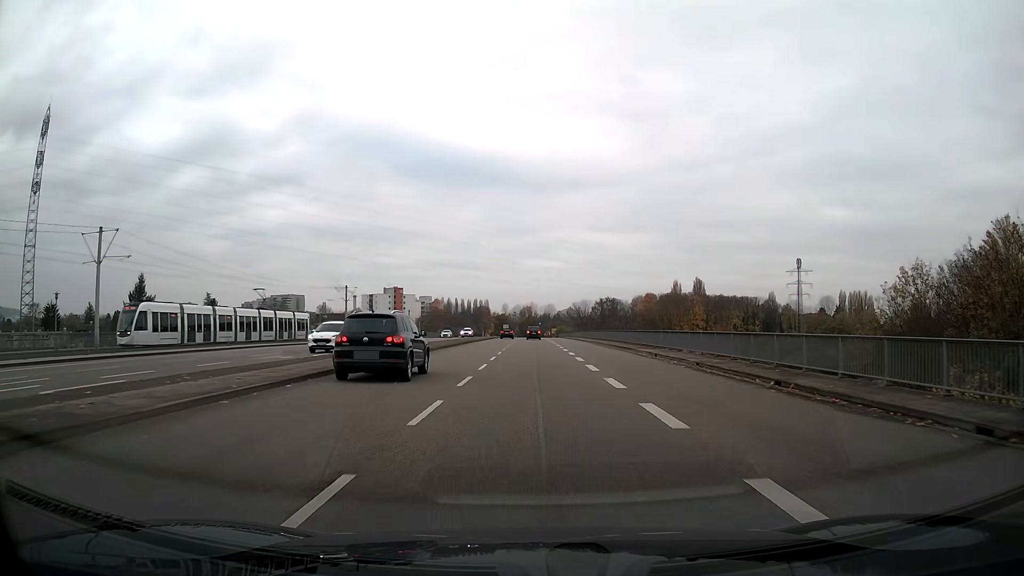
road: secondary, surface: asphalt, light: Day
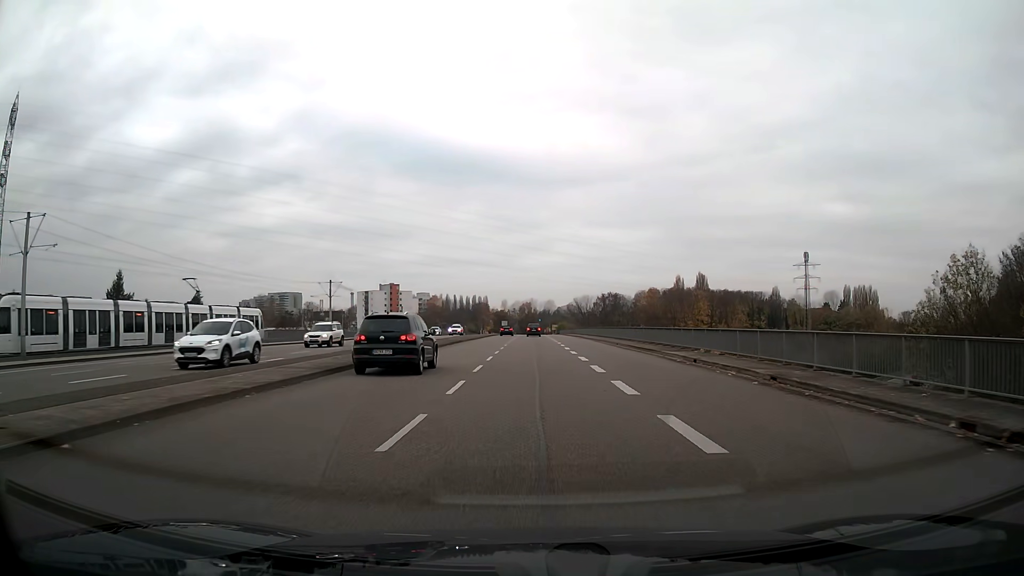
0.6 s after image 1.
(0.0, +7.7) m; 0°
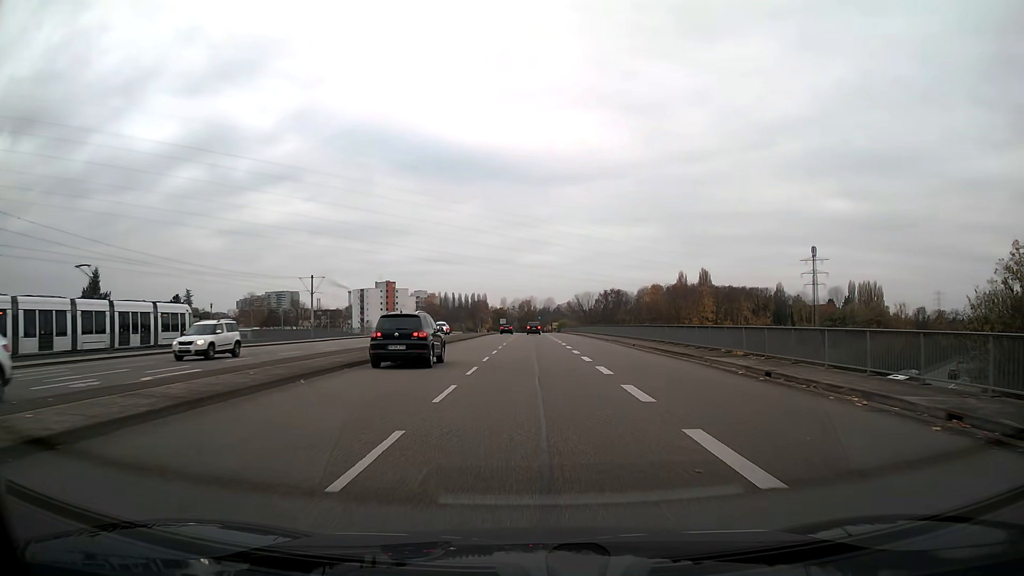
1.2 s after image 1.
(0.0, +7.7) m; 0°
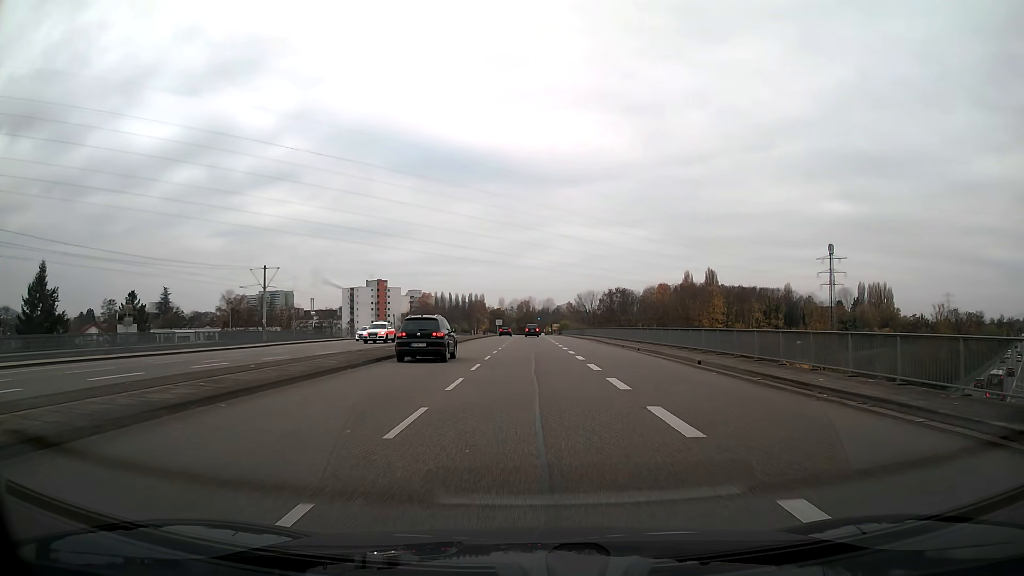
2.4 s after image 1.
(0.0, +15.4) m; 0°
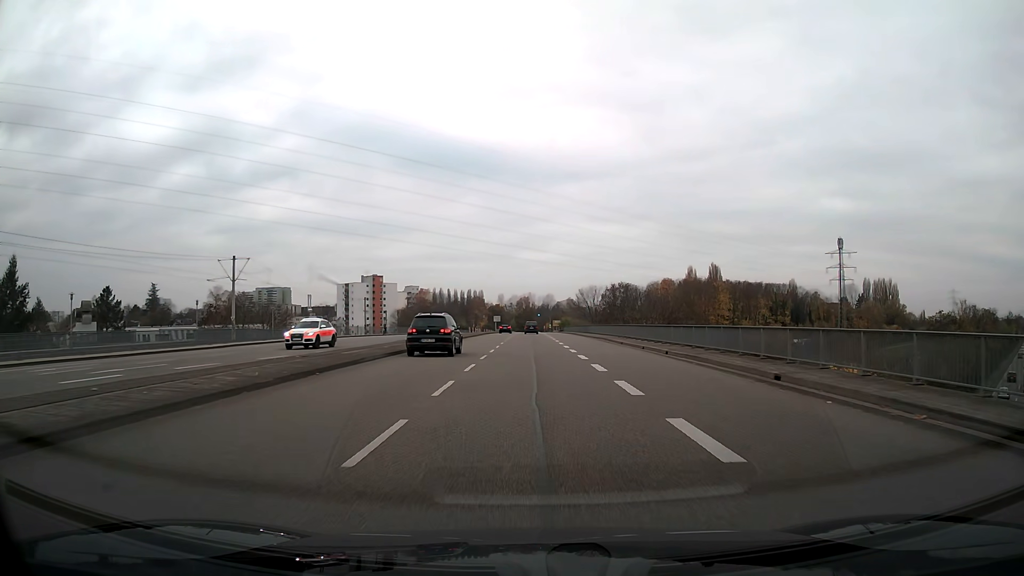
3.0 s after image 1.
(0.0, +7.6) m; 0°
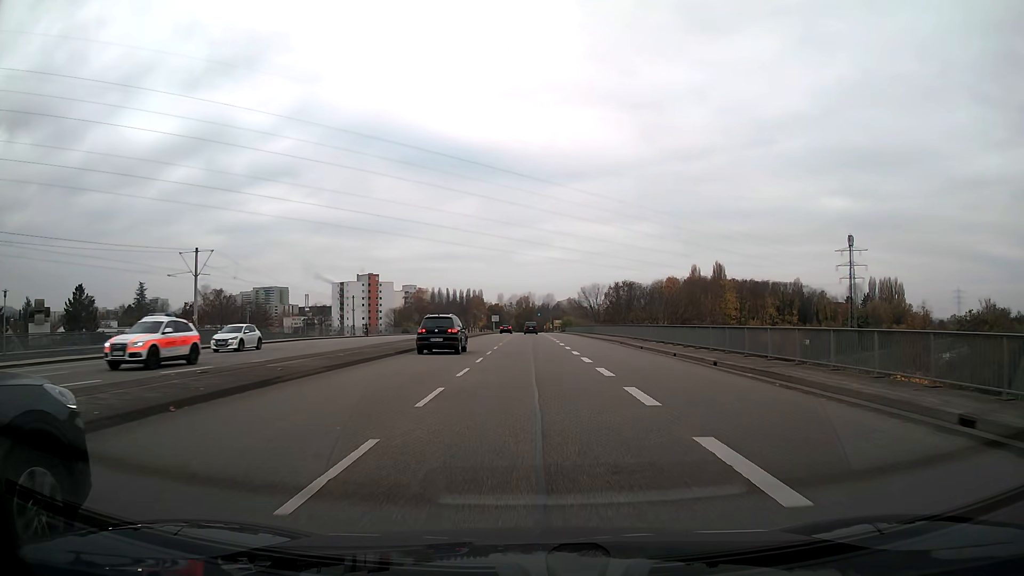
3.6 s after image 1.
(0.0, +7.6) m; 0°
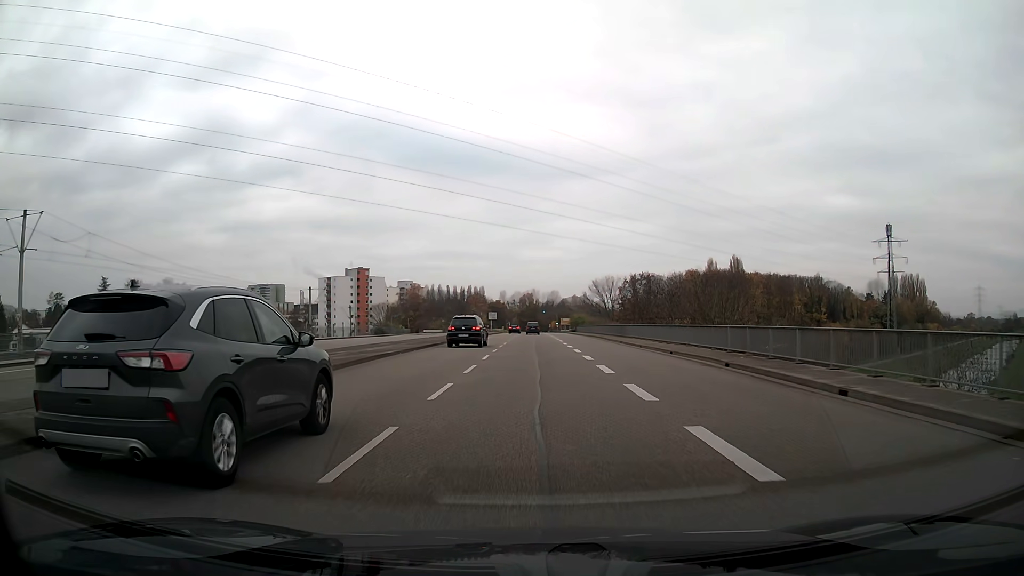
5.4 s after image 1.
(-0.1, +22.9) m; 0°
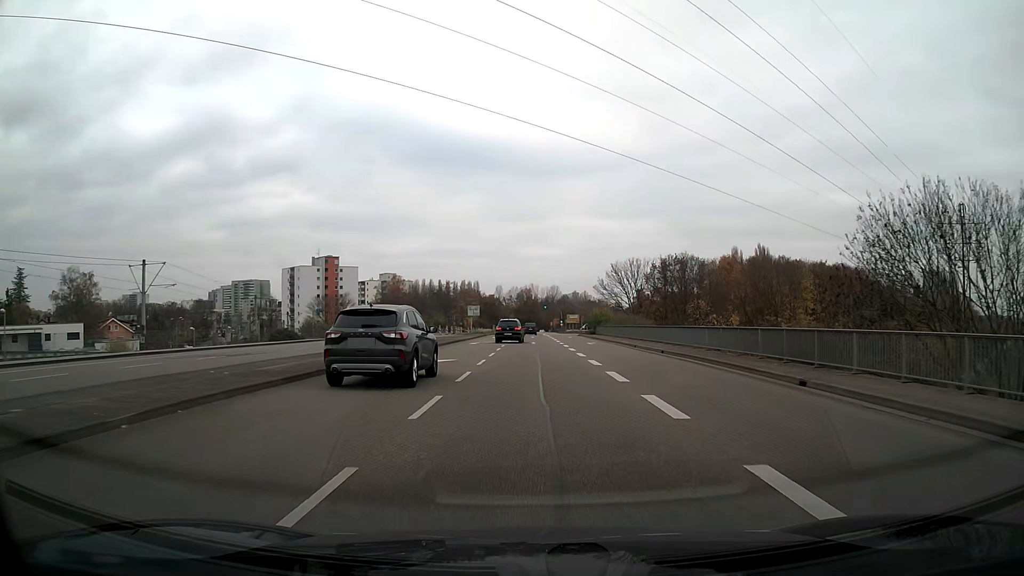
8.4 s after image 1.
(0.0, +38.3) m; 0°
(0, +10) (0, +20) (0, +30) (0, +40) (0, +50) (0, +60) (0, +70) (0, +80) (0, +90) (0, +100) m
